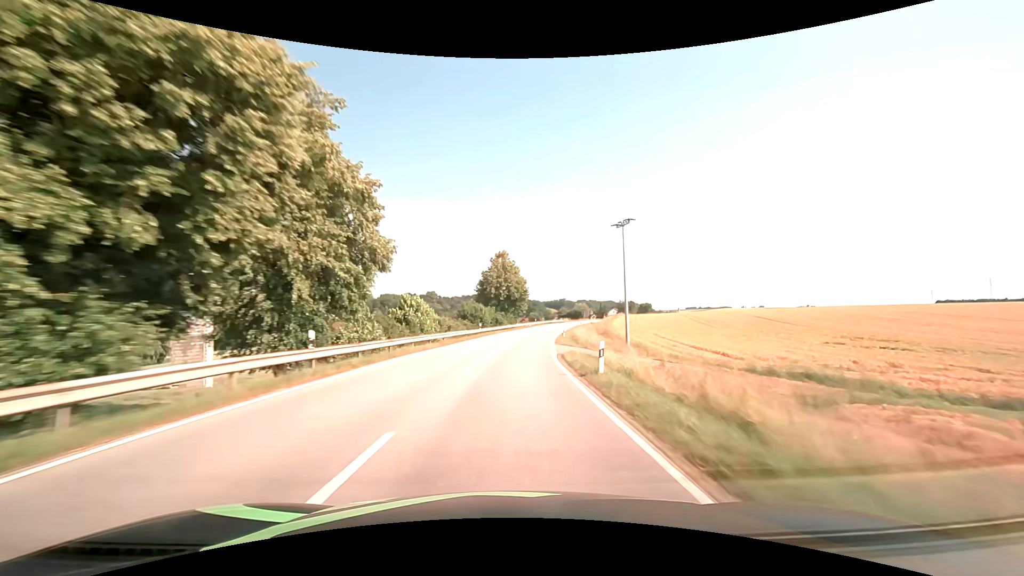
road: secondary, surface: asphalt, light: Day
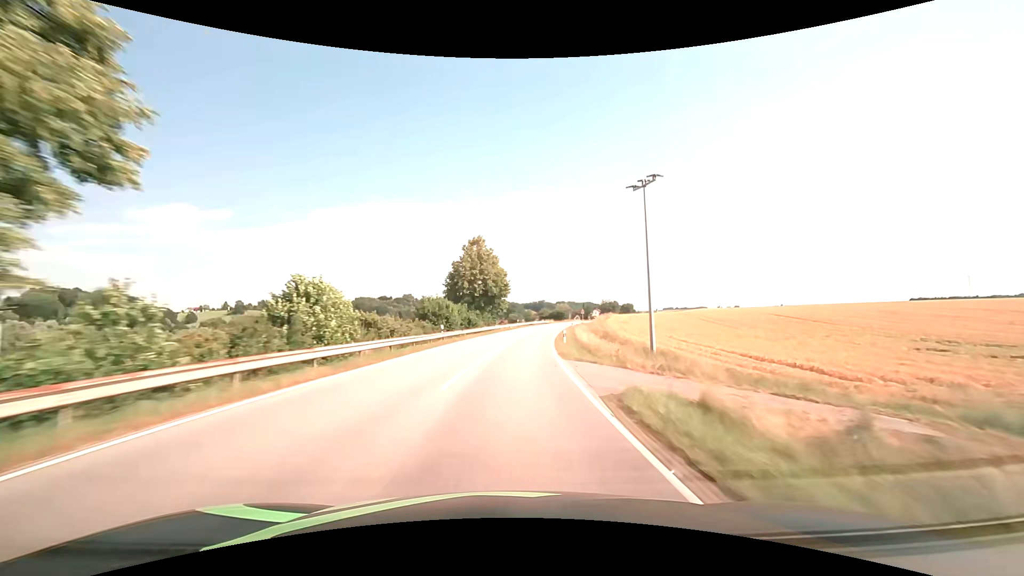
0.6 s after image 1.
(+0.3, +15.7) m; +2°
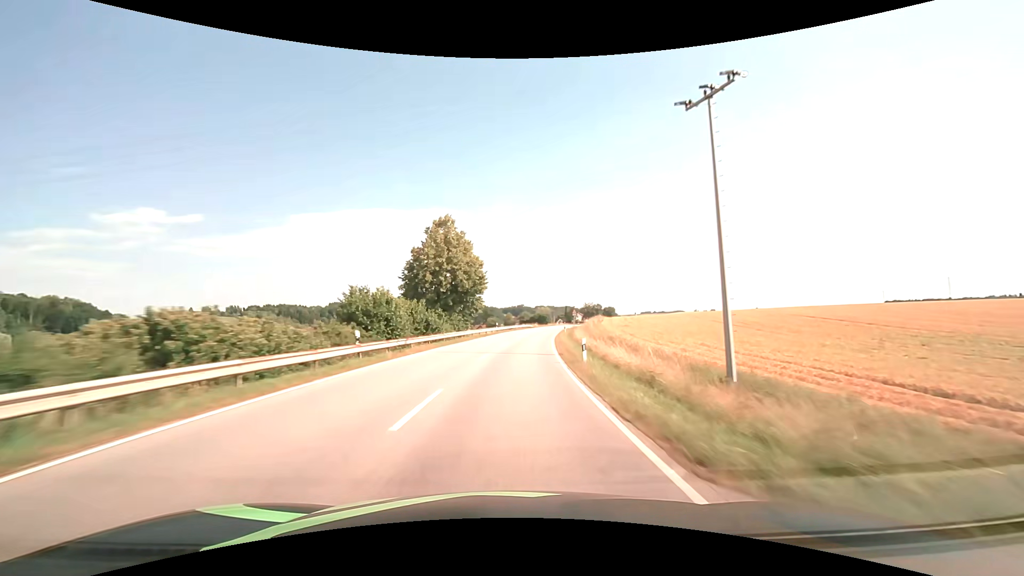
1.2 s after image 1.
(+0.4, +15.7) m; +3°
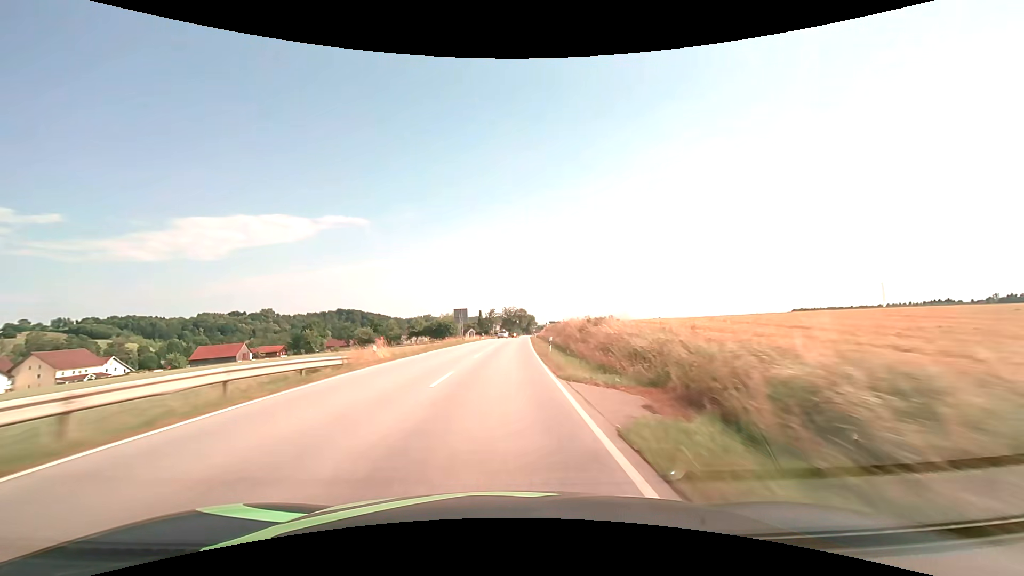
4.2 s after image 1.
(+7.9, +78.0) m; +11°
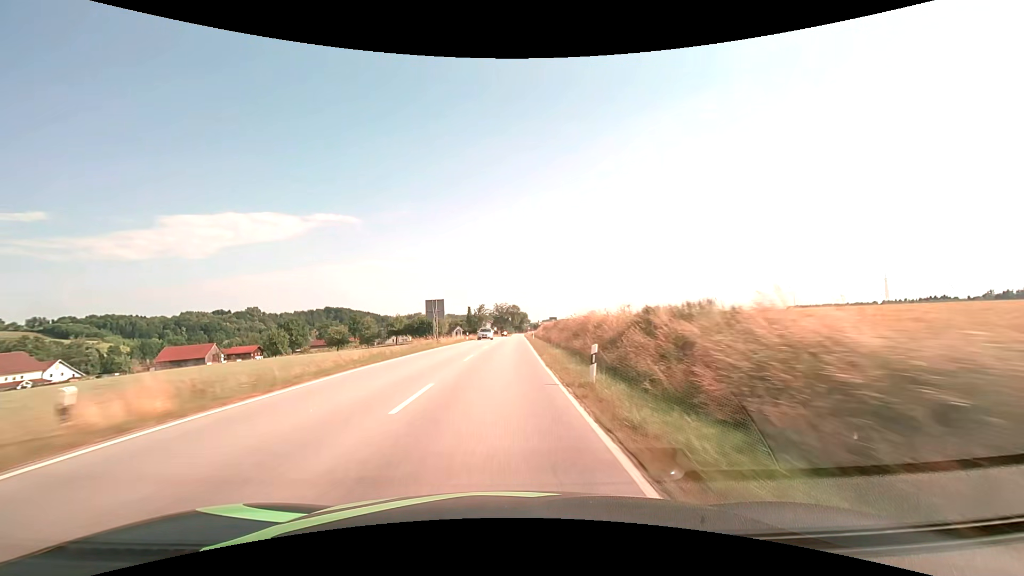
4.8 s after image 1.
(+0.2, +15.7) m; +1°
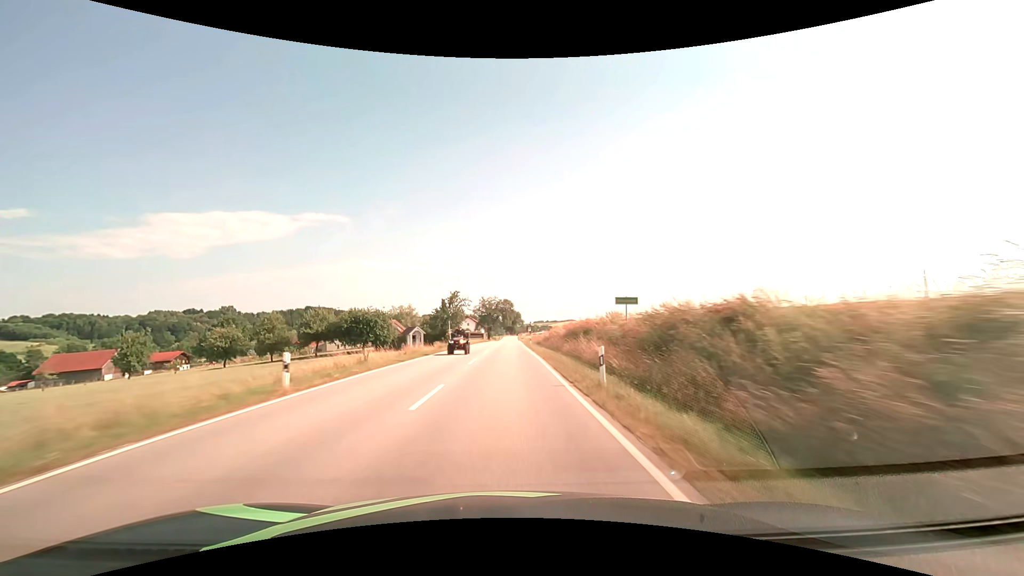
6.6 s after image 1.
(+0.5, +47.3) m; +1°
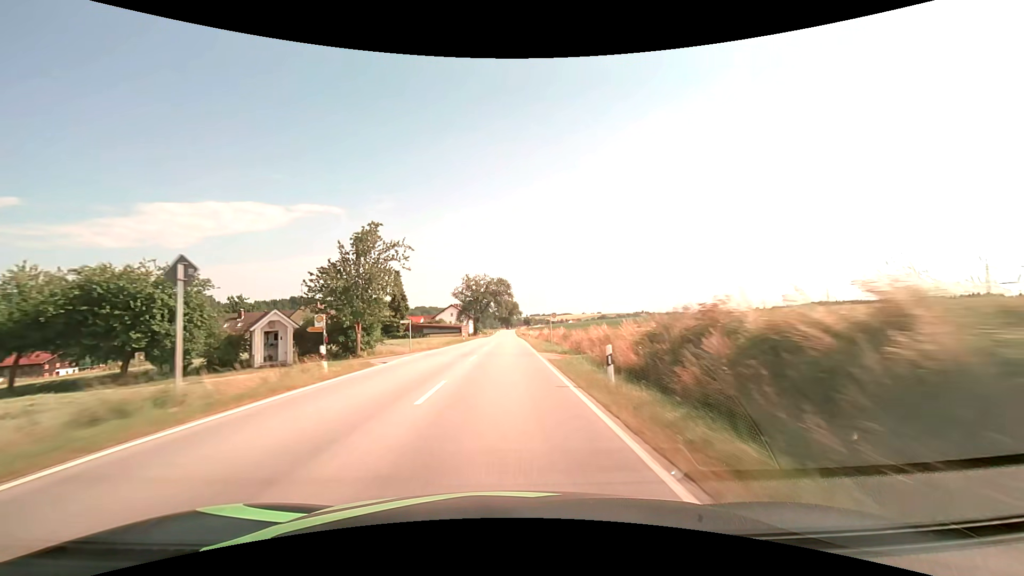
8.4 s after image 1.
(+0.3, +47.5) m; +1°
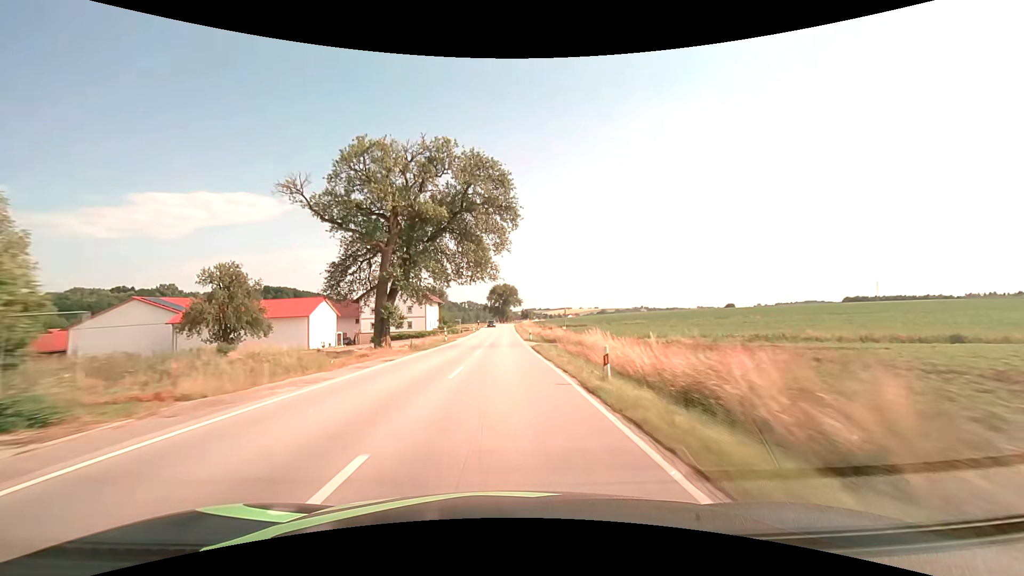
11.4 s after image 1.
(+0.4, +79.4) m; 0°
(0, +10) (0, +20) (0, +30) (0, +40) (0, +50) (0, +60) (0, +70) (0, +80) (0, +90) (0, +100) m
